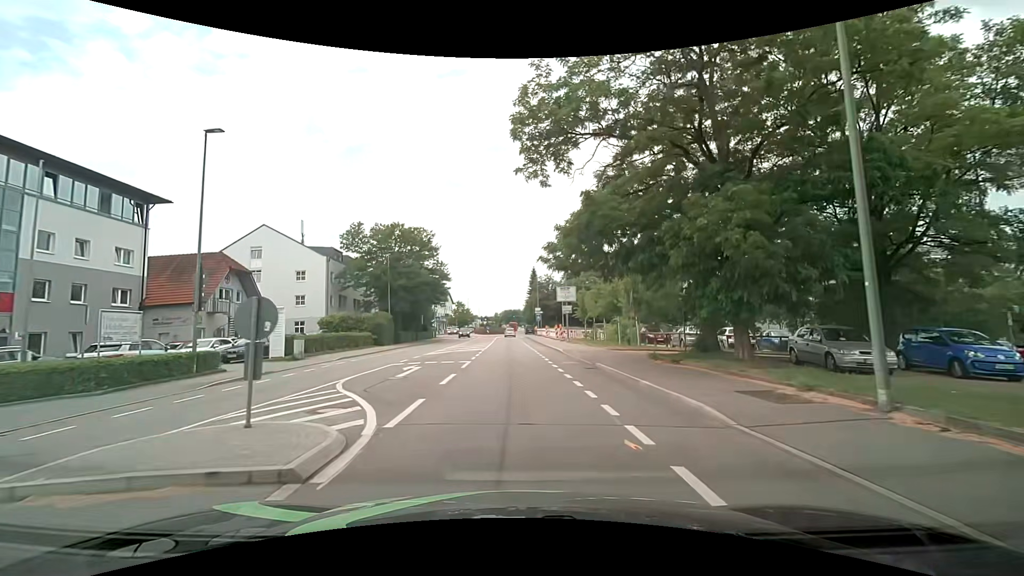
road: tertiary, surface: asphalt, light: Day
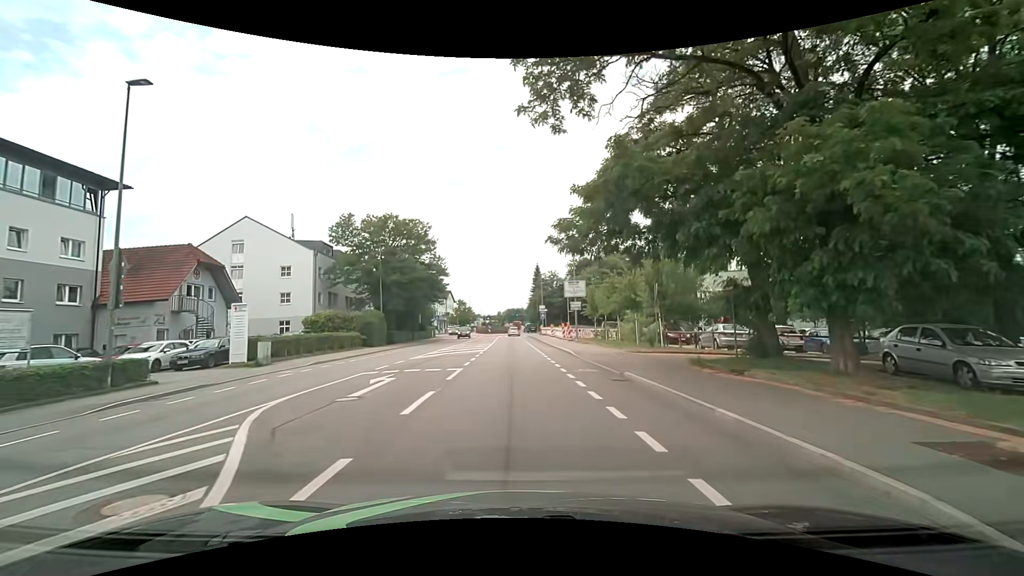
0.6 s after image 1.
(0.0, +4.5) m; -1°
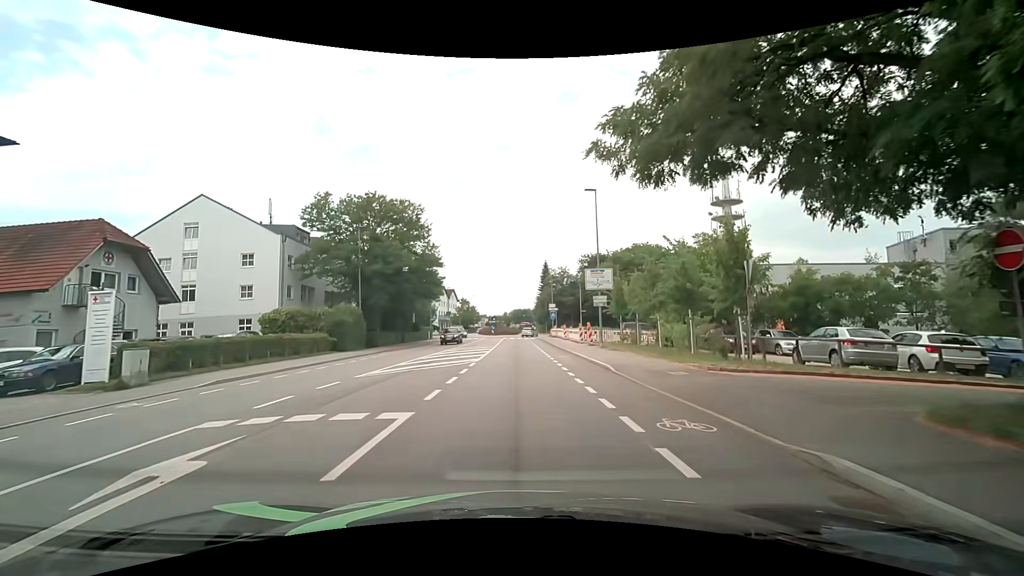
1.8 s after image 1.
(-0.1, +8.9) m; -1°
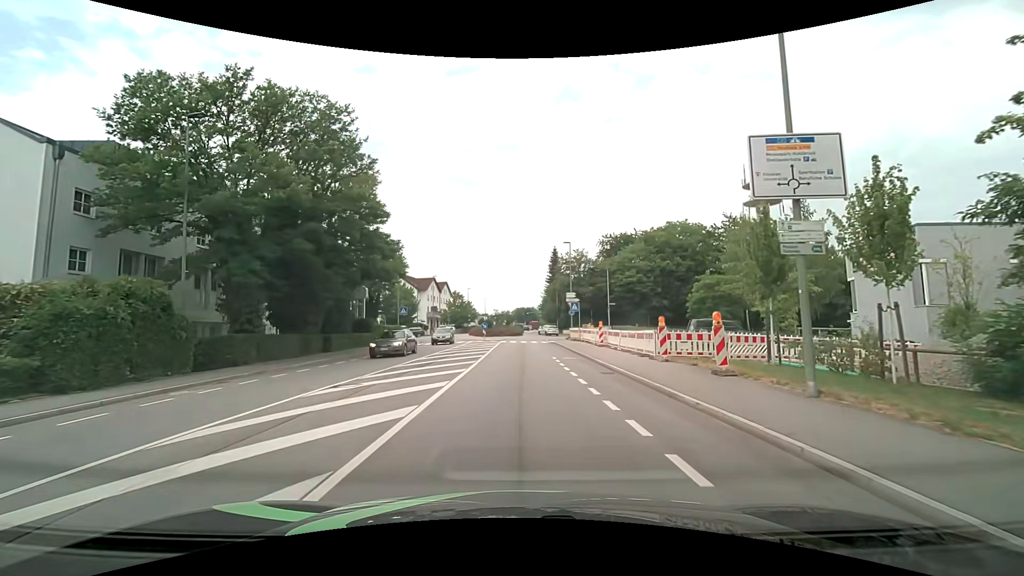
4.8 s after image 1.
(-0.1, +22.4) m; 0°
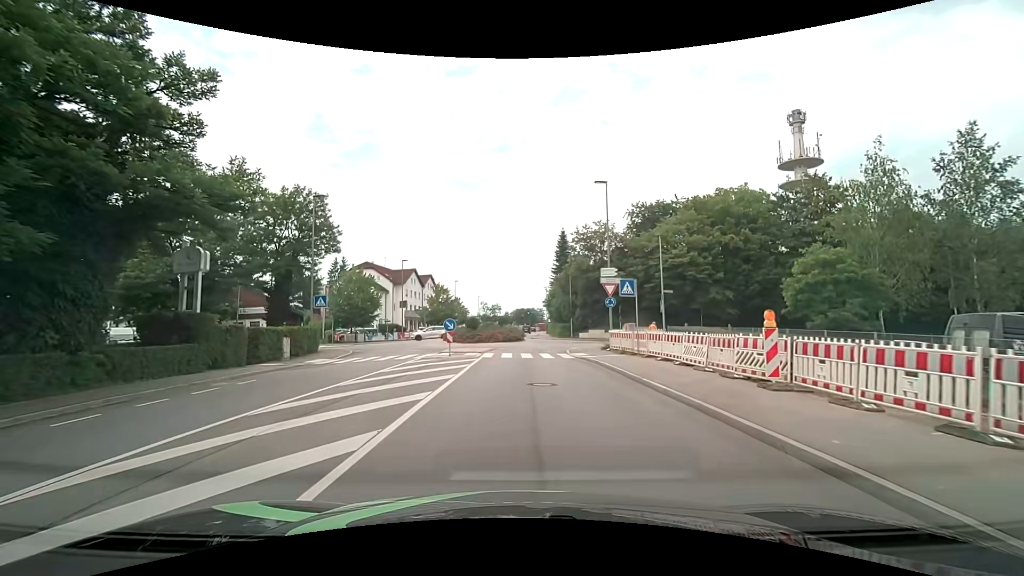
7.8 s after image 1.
(+0.1, +22.3) m; 0°
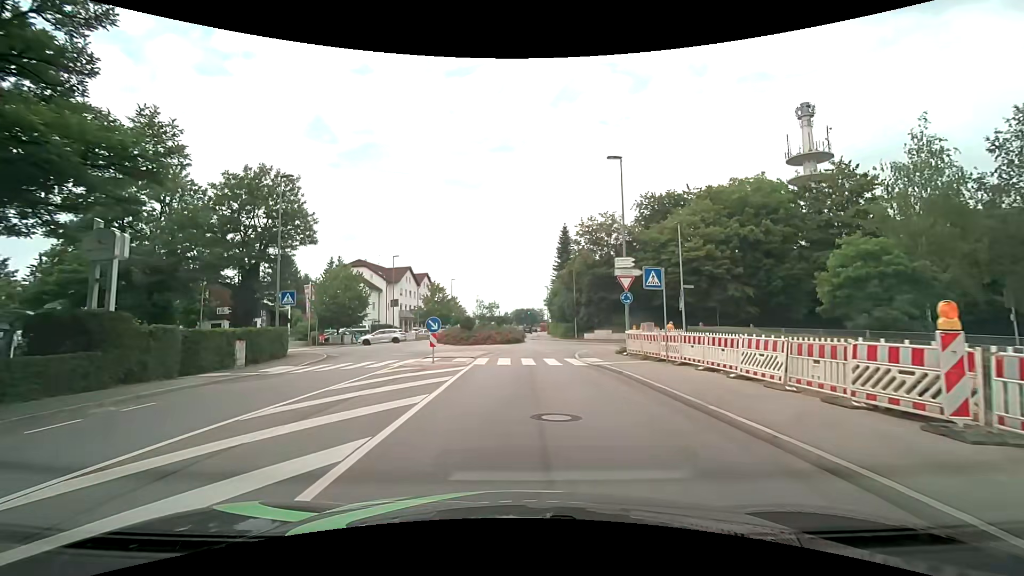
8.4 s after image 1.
(0.0, +4.4) m; 0°
